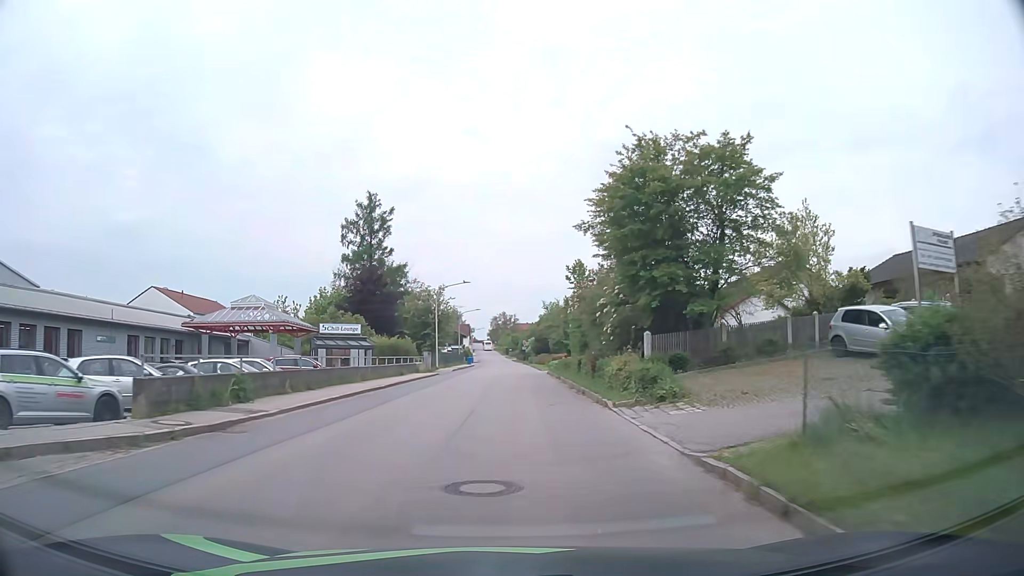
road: tertiary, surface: asphalt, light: Day
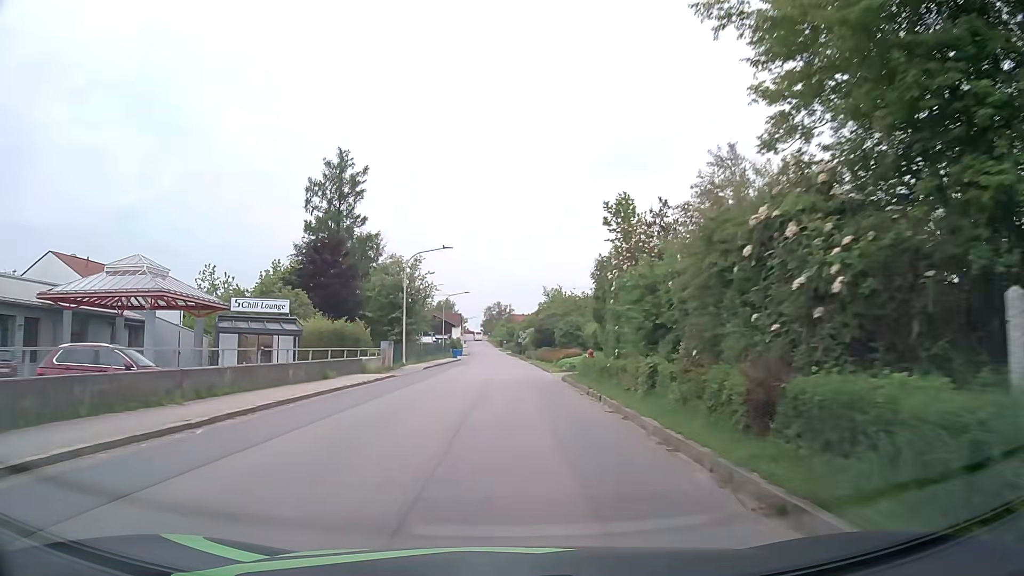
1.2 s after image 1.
(+0.1, +15.5) m; +1°
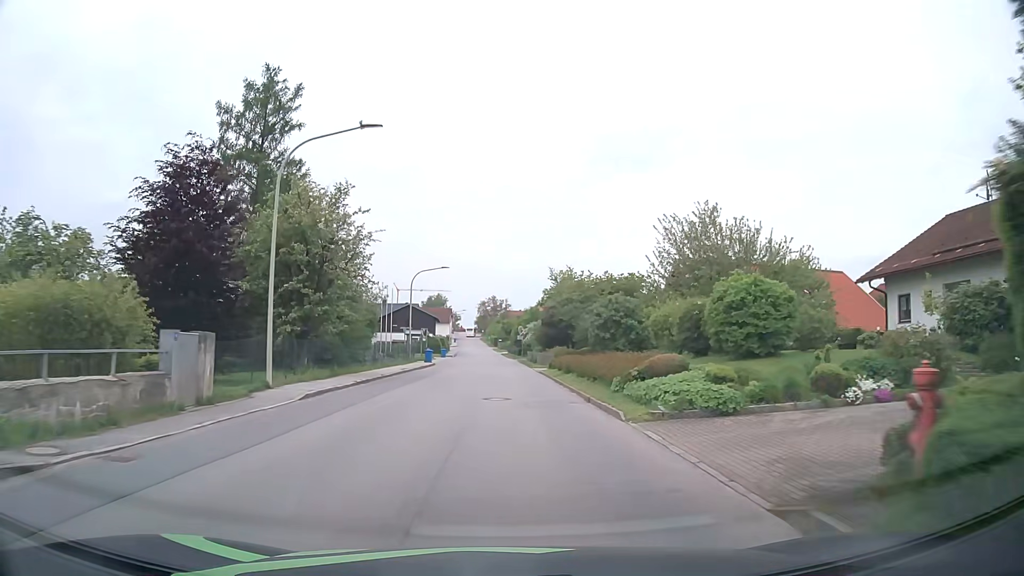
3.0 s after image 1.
(0.0, +23.3) m; 0°
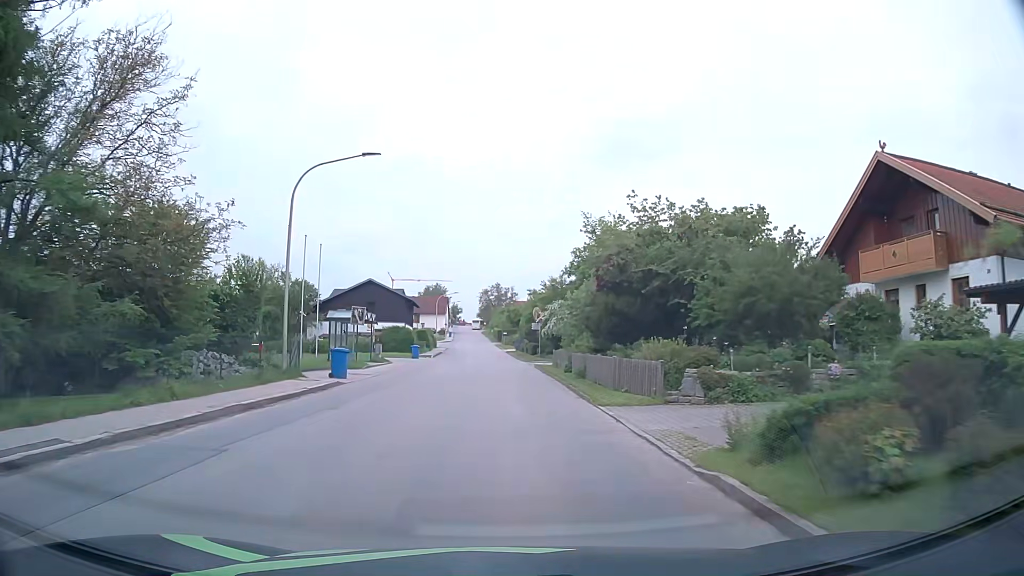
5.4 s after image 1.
(+0.2, +30.9) m; 0°
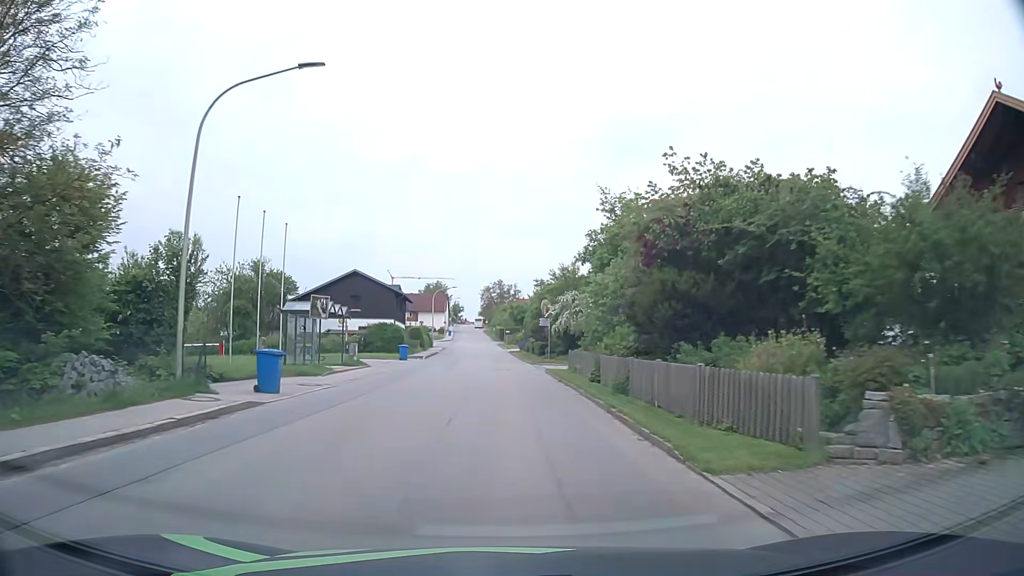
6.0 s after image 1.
(0.0, +7.7) m; +1°
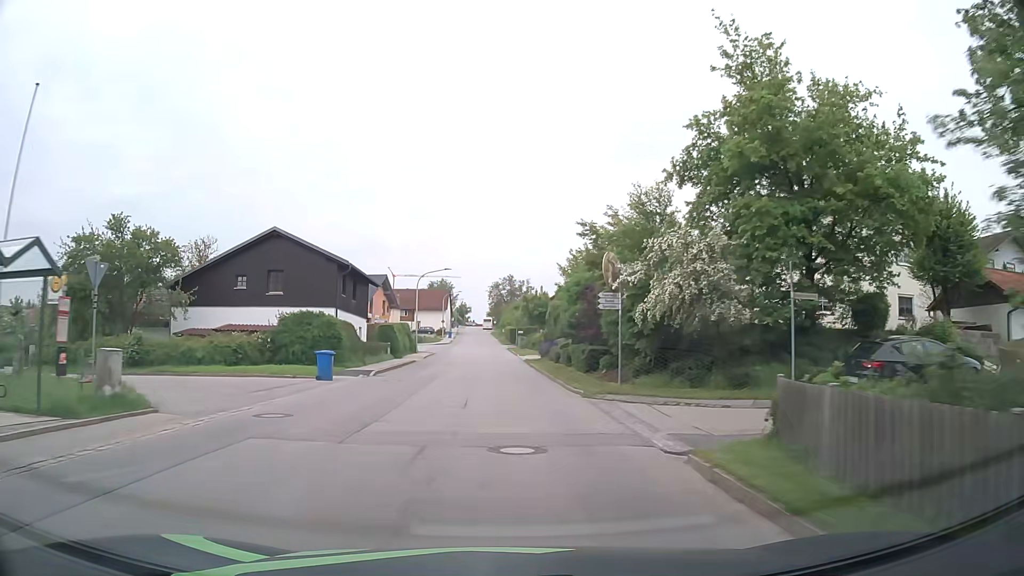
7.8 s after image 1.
(-0.4, +23.0) m; -2°
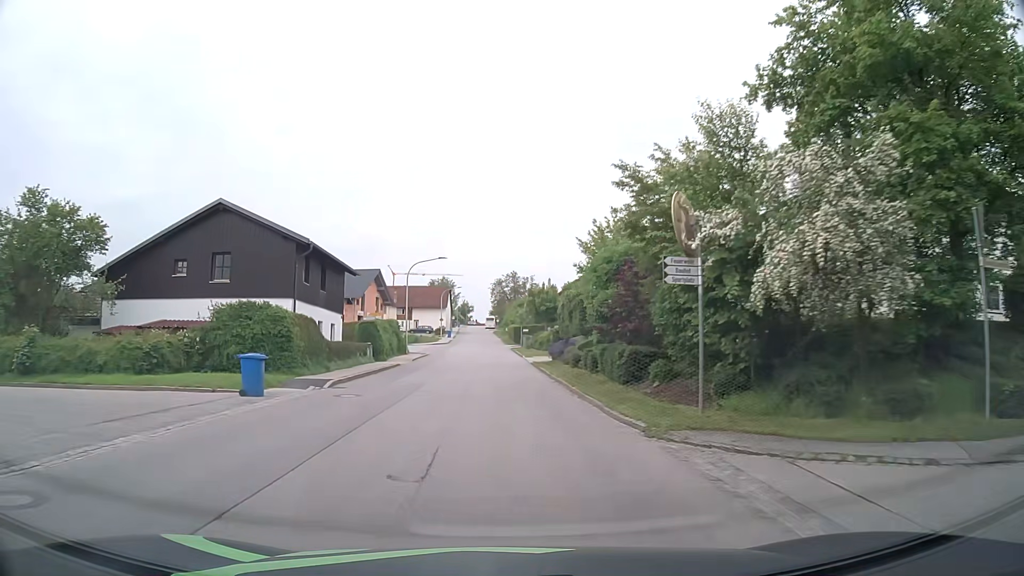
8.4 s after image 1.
(0.0, +7.6) m; 0°
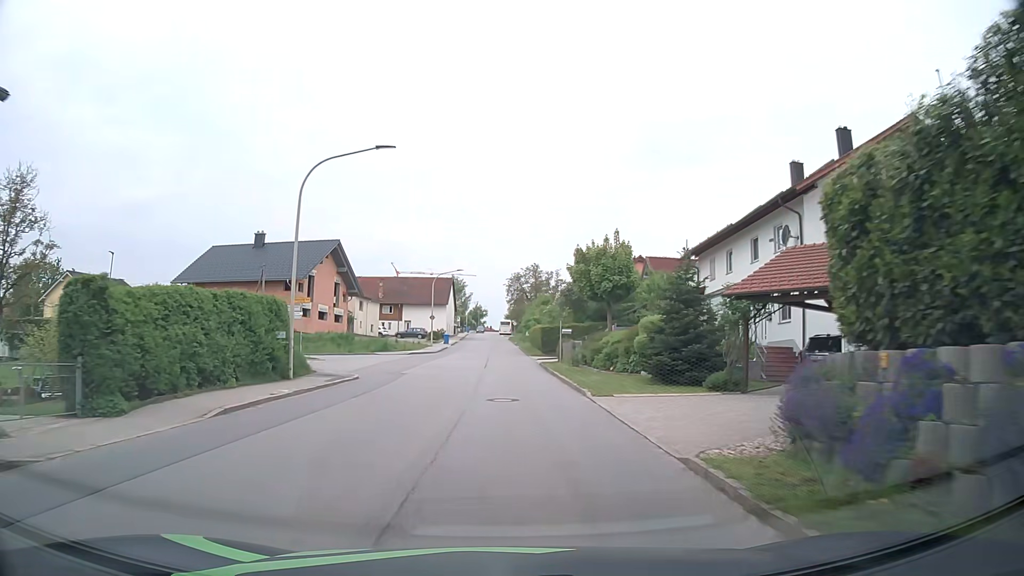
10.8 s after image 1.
(-0.5, +30.4) m; -2°
(0, +10) (0, +20) (0, +30) (0, +40) (0, +50) (0, +60) (-1, +70) (-1, +80) (-1, +90) (-2, +100) m
